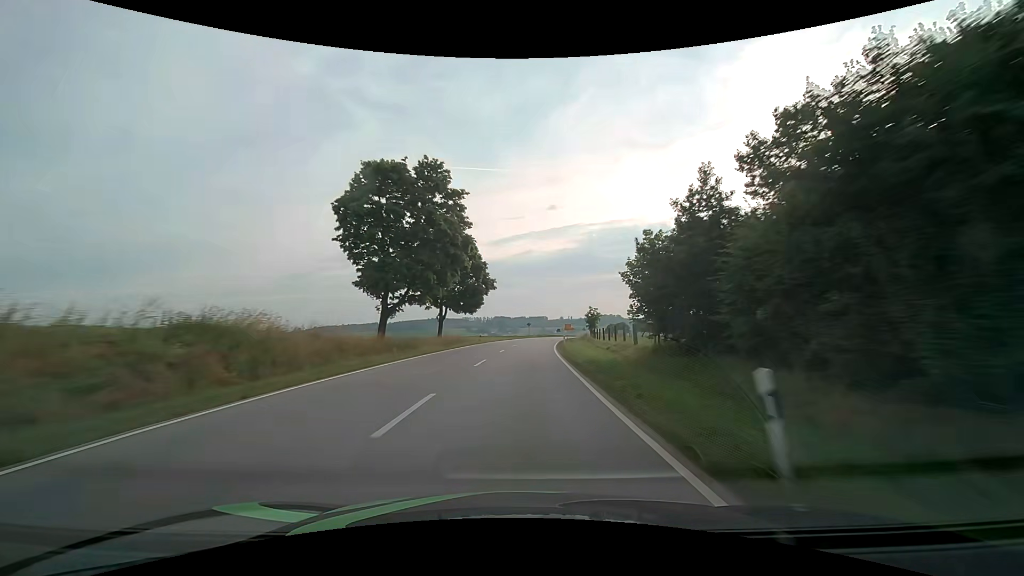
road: secondary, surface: asphalt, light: Day
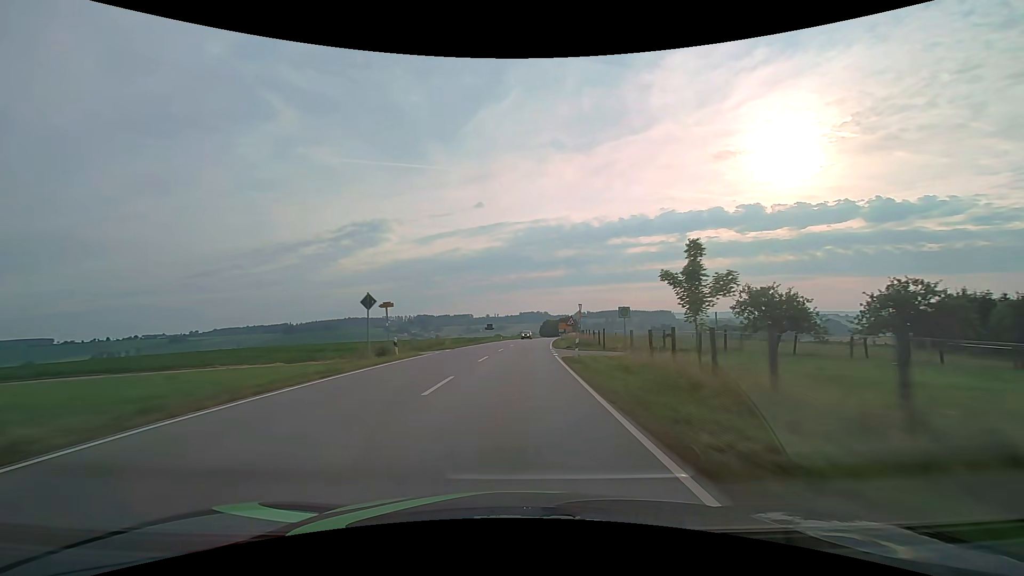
(+5.7, +79.4) m; +8°
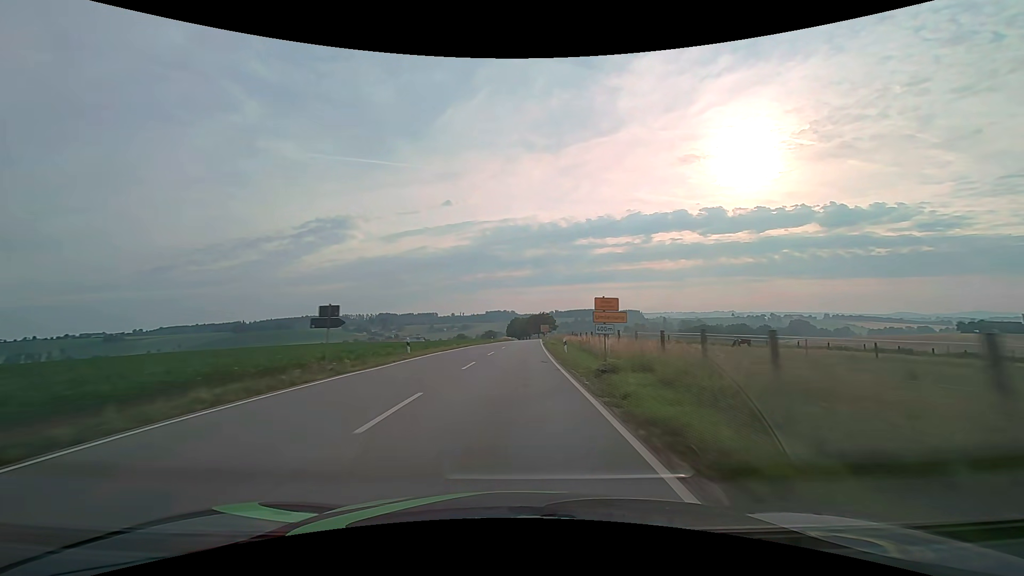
(+1.8, +47.8) m; +4°
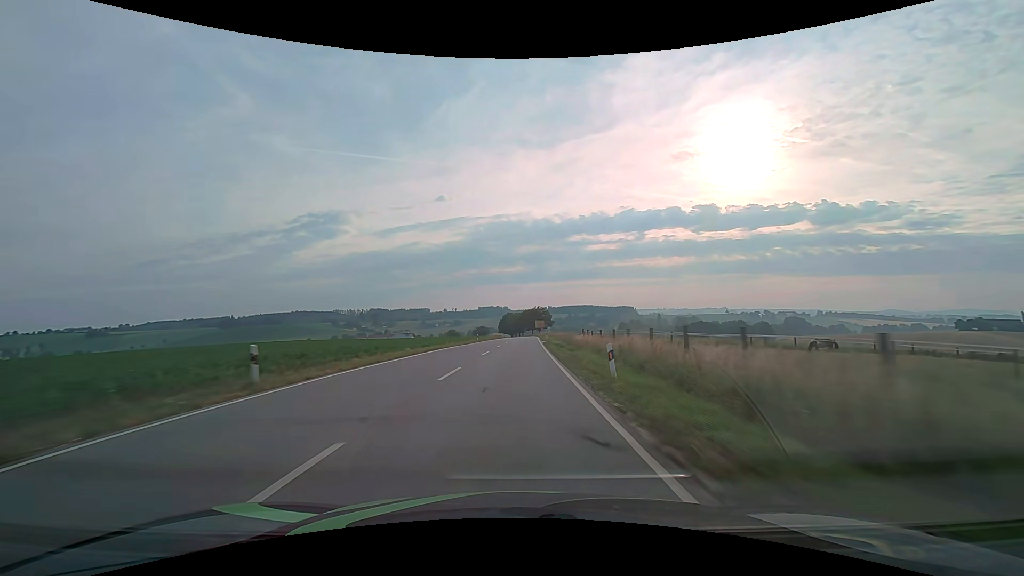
(+0.1, +15.9) m; +1°
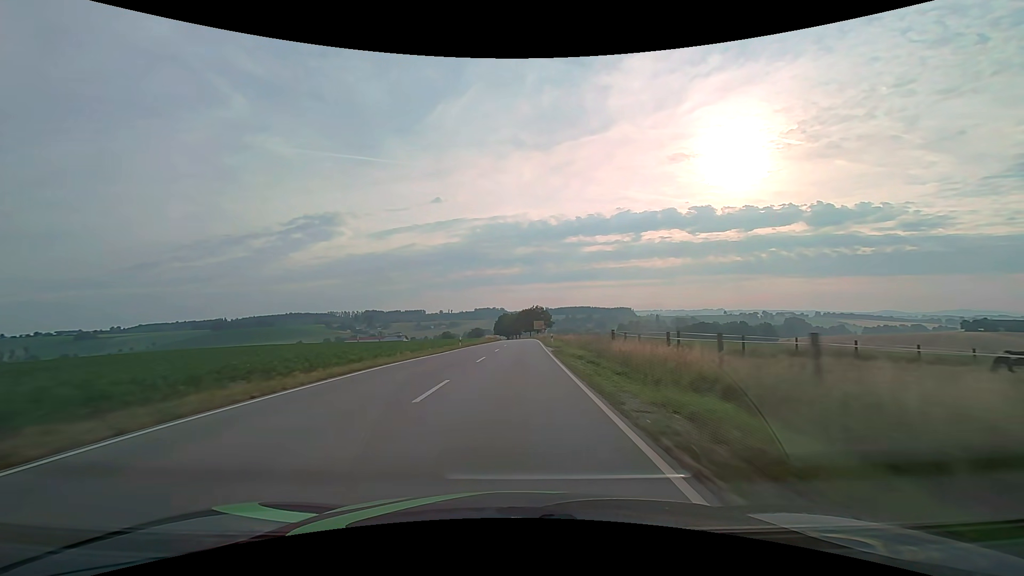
(+0.1, +15.8) m; +1°
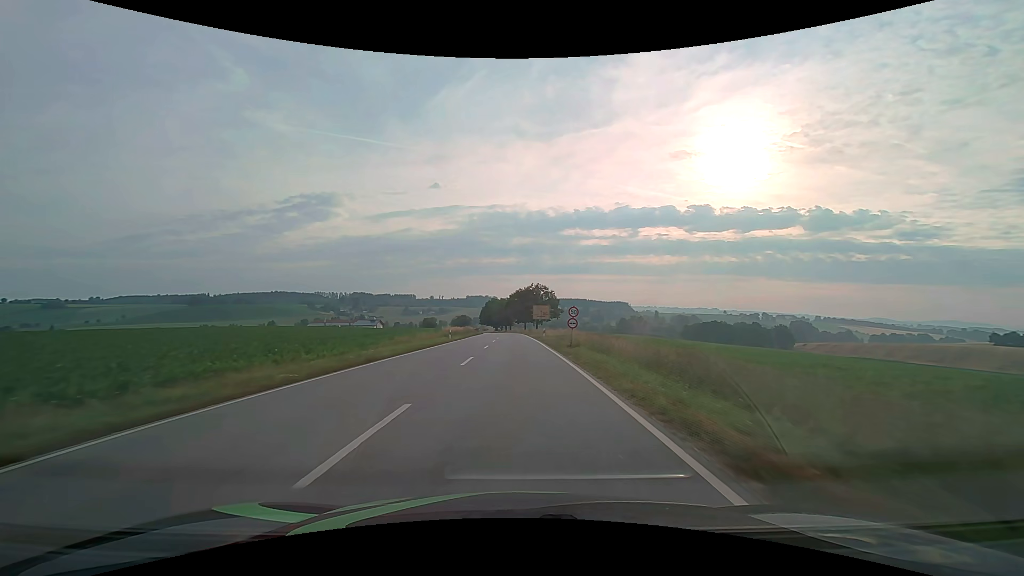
(+0.6, +51.6) m; +1°
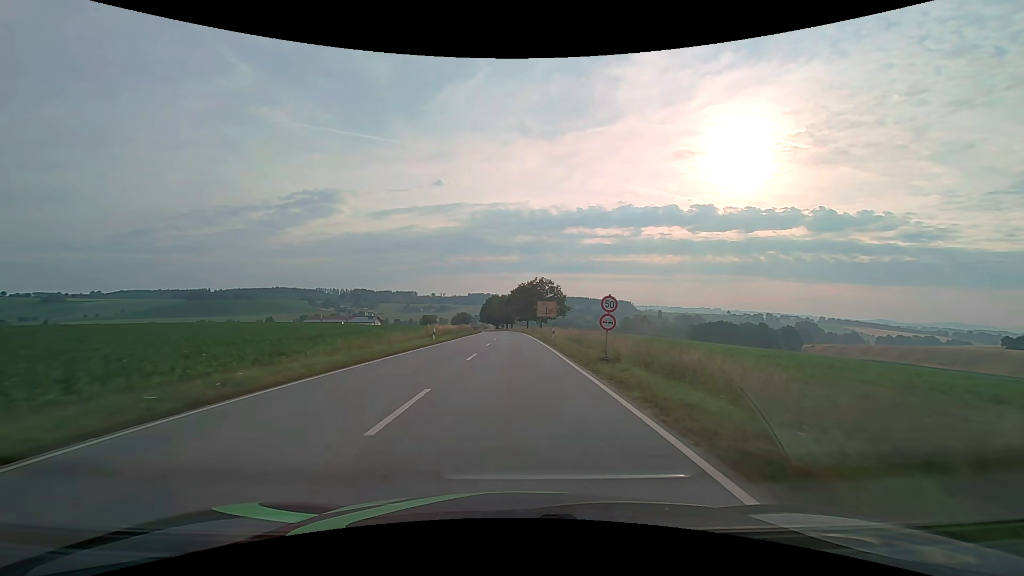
(0.0, +9.9) m; 0°
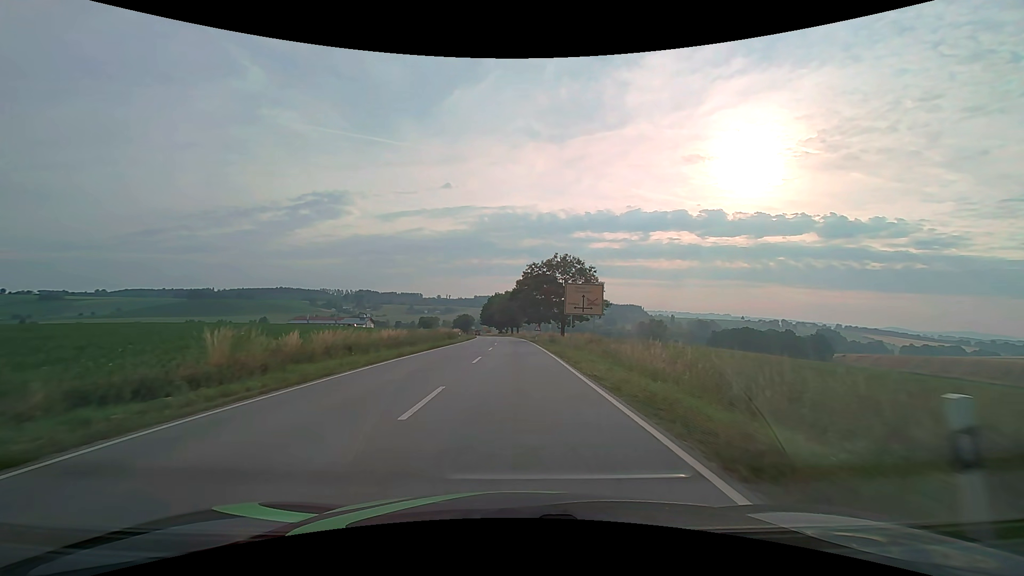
(-0.1, +34.1) m; -1°
(0, +10) (0, +20) (0, +30) (-1, +40) (-1, +50) (-1, +60) (-1, +70) (-2, +80) (-2, +90) (-3, +100) m
